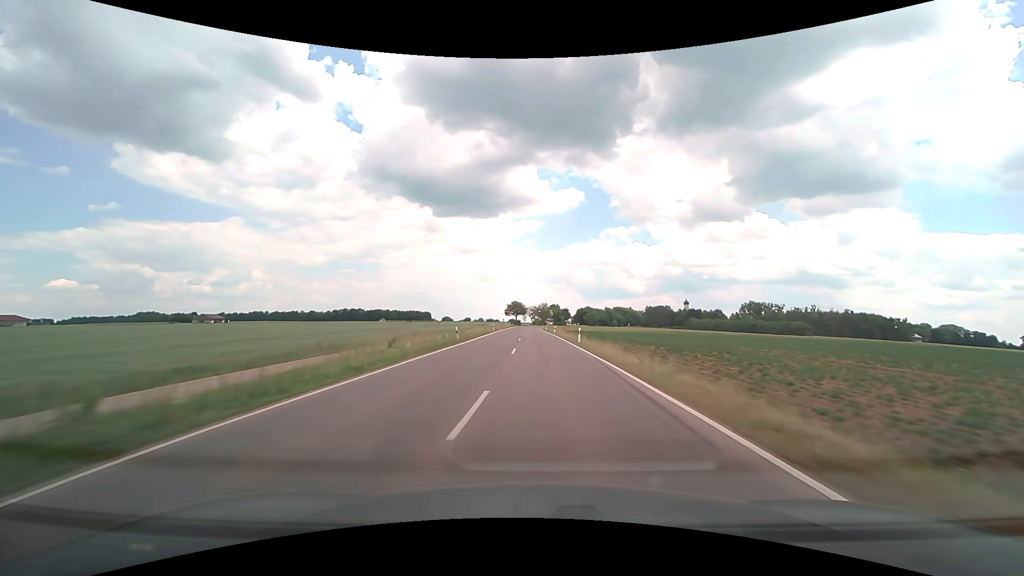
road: tertiary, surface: asphalt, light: Day
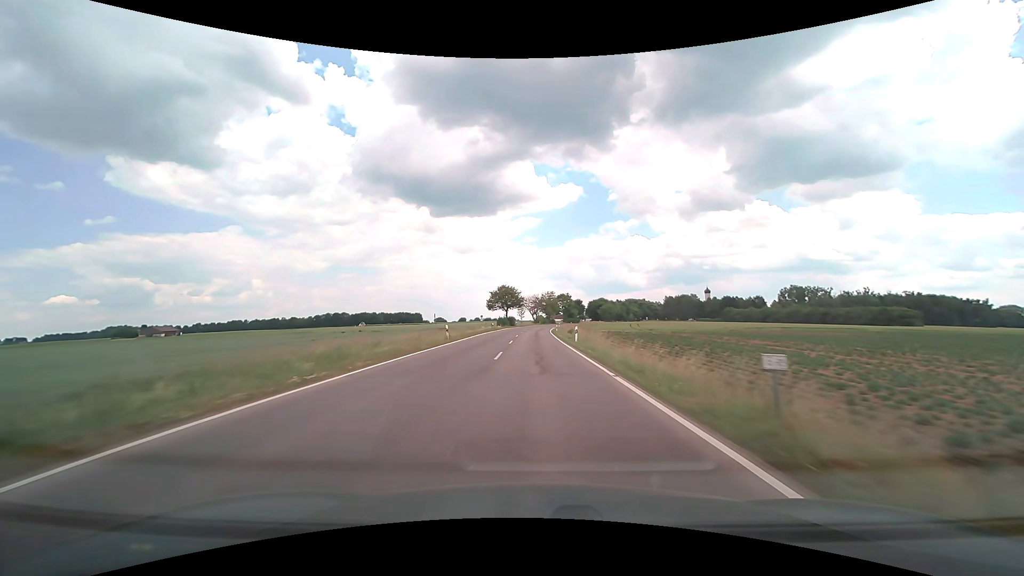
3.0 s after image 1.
(-0.2, +68.8) m; 0°
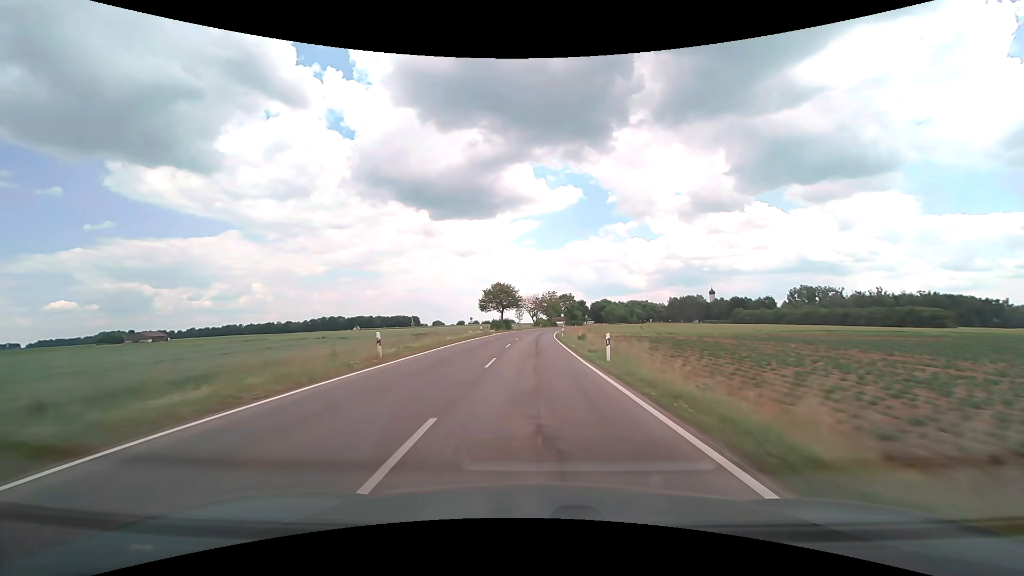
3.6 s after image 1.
(0.0, +14.0) m; 0°
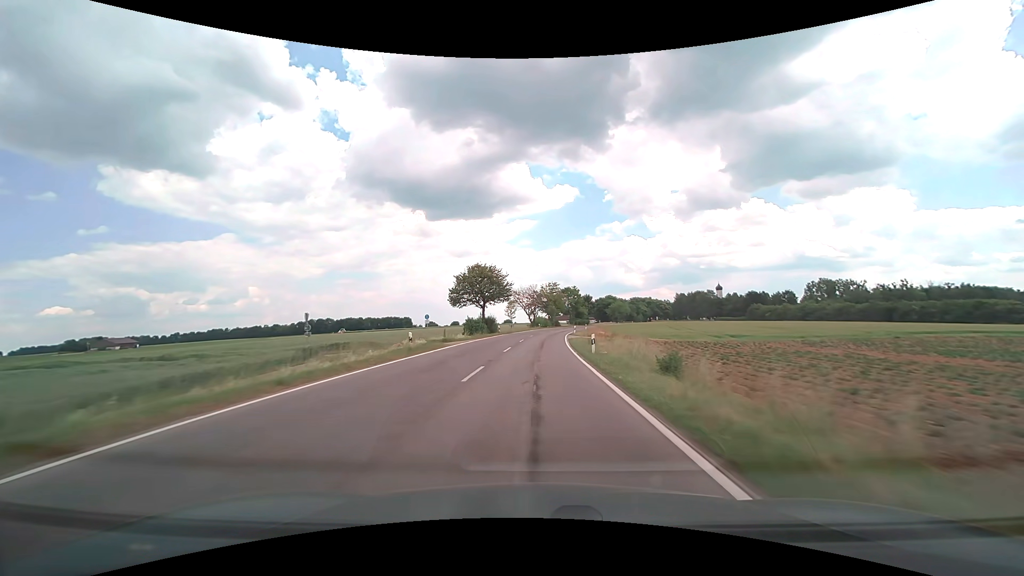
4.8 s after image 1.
(+0.1, +28.3) m; 0°
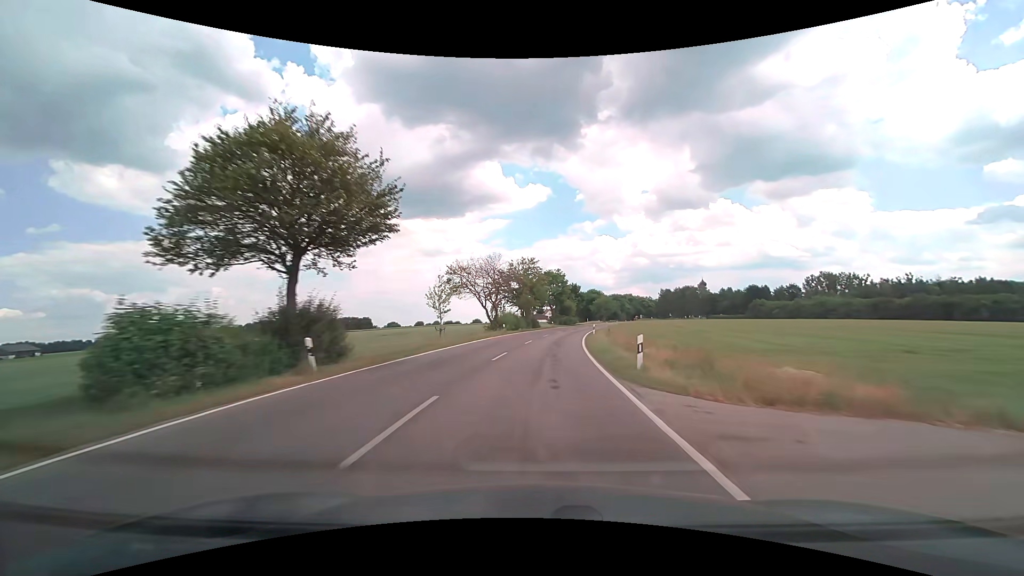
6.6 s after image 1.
(+0.9, +42.9) m; +3°
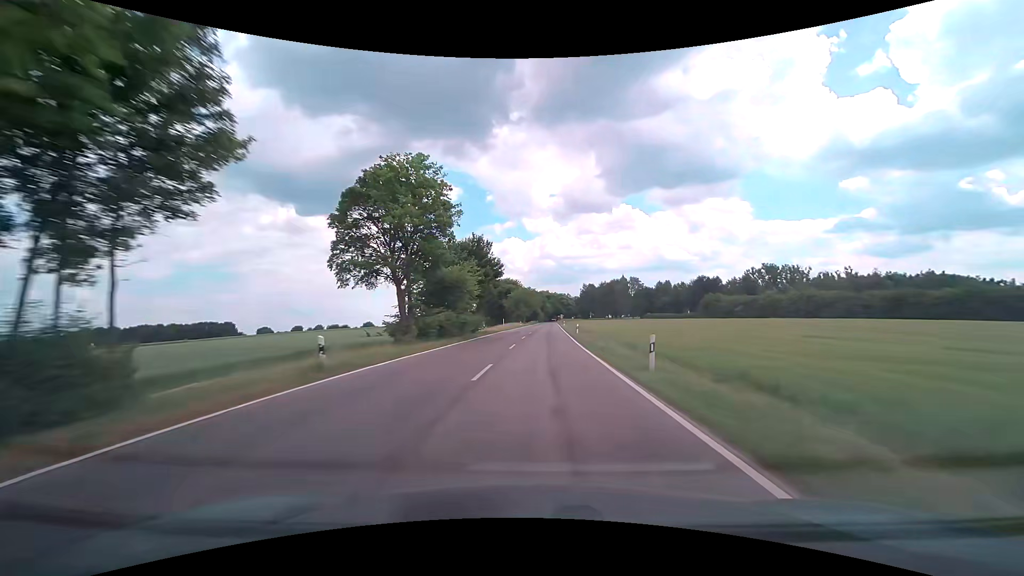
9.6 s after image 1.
(+5.7, +65.6) m; +11°
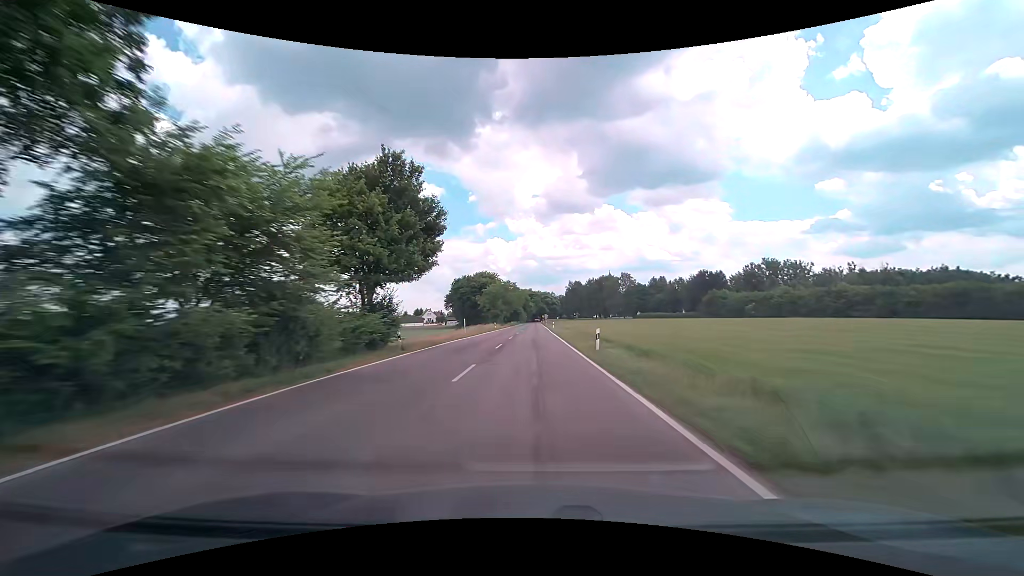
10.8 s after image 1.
(+0.4, +24.3) m; +2°
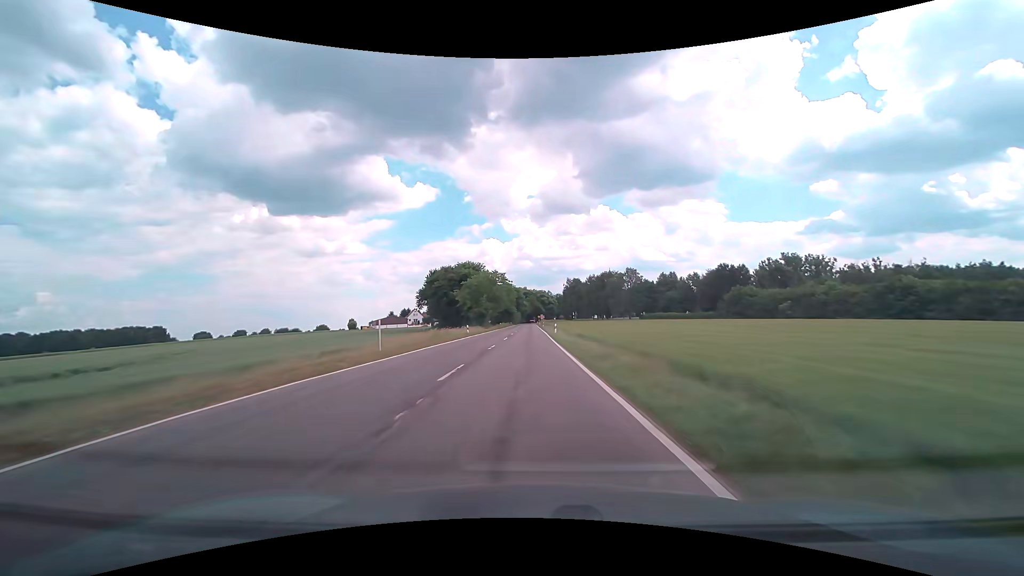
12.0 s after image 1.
(+0.3, +23.9) m; +1°
(0, +10) (0, +20) (0, +30) (0, +40) (-1, +50) (-1, +60) (-1, +70) (-1, +80) (-1, +90) (-1, +100) m
